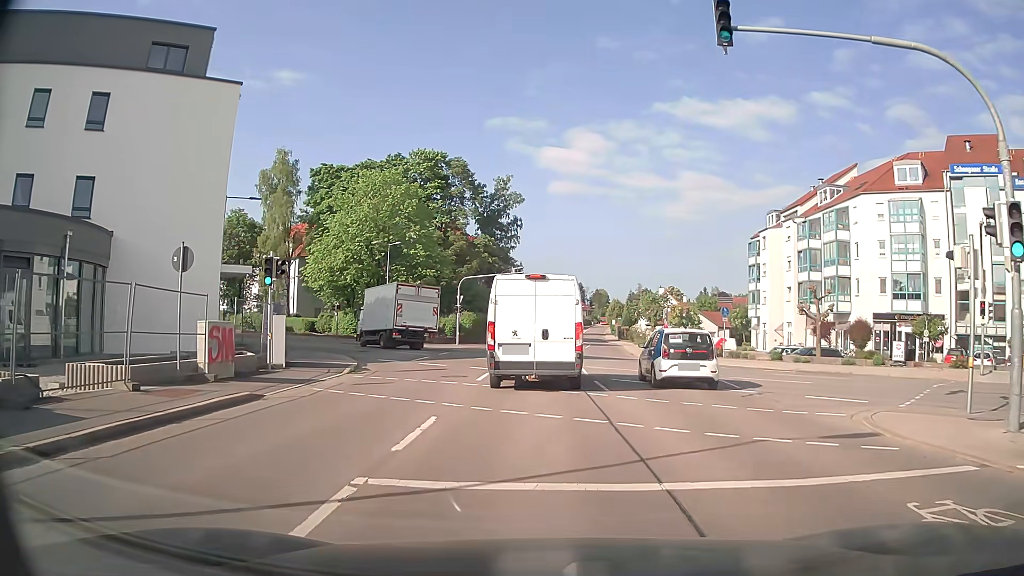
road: secondary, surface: asphalt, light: Day
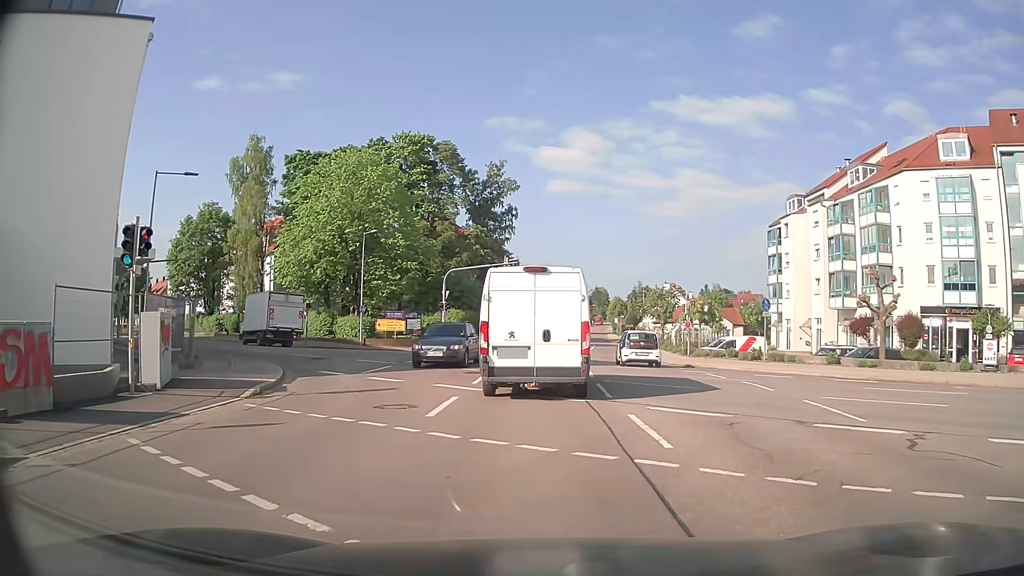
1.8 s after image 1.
(0.0, +7.4) m; 0°
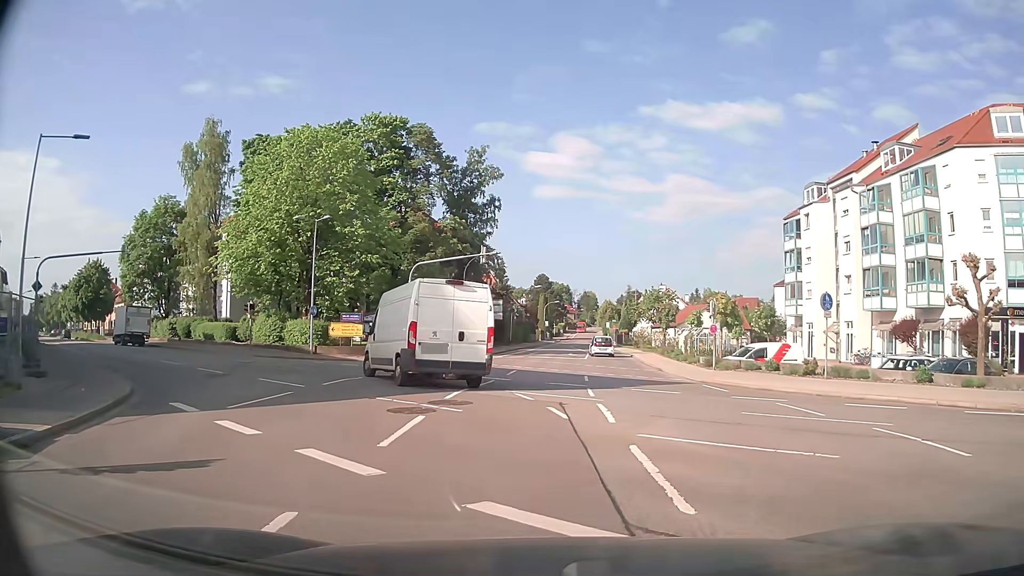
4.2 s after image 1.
(+0.1, +8.3) m; +1°
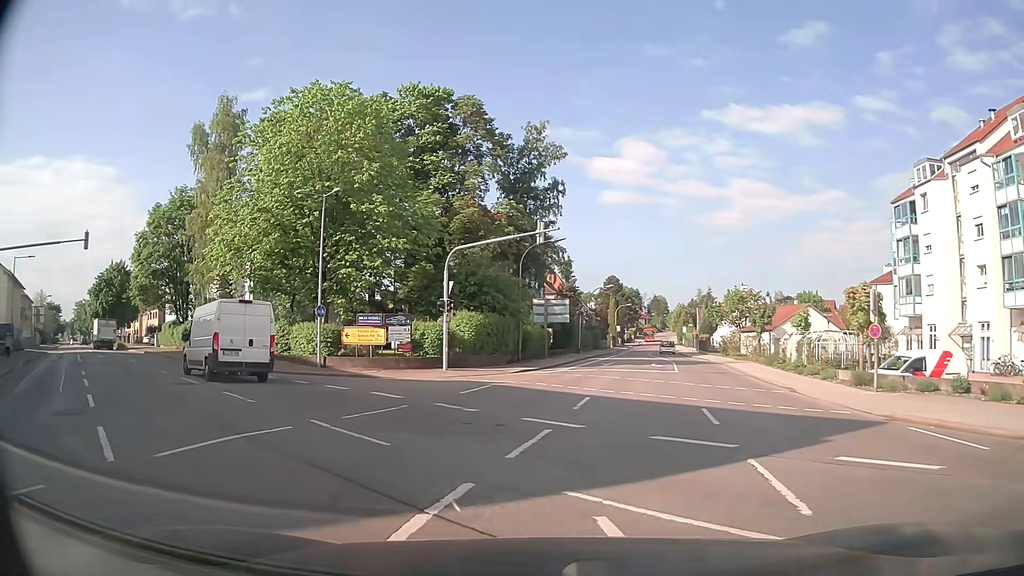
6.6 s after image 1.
(-0.3, +10.1) m; -6°
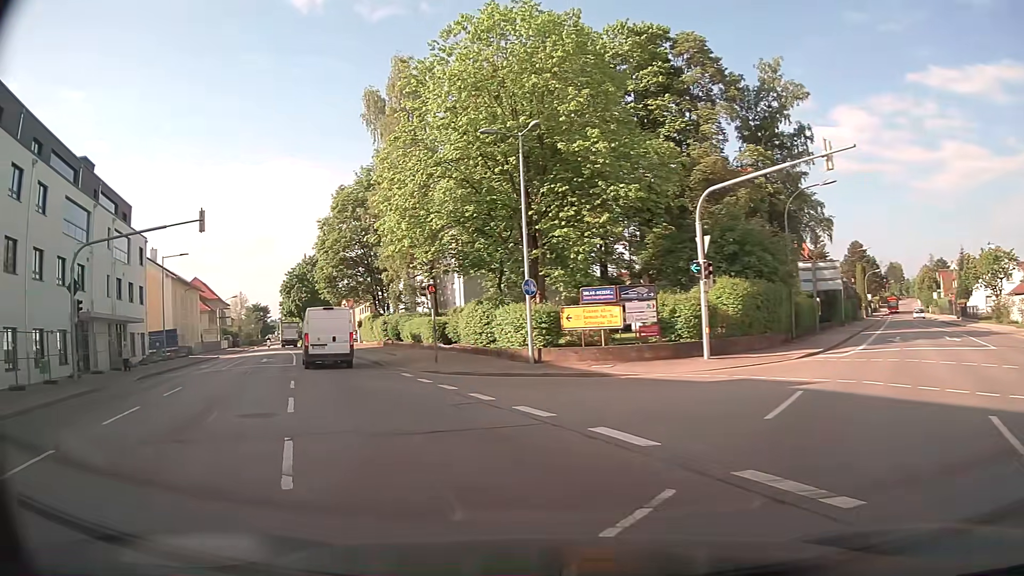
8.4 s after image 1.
(-1.3, +8.7) m; -21°
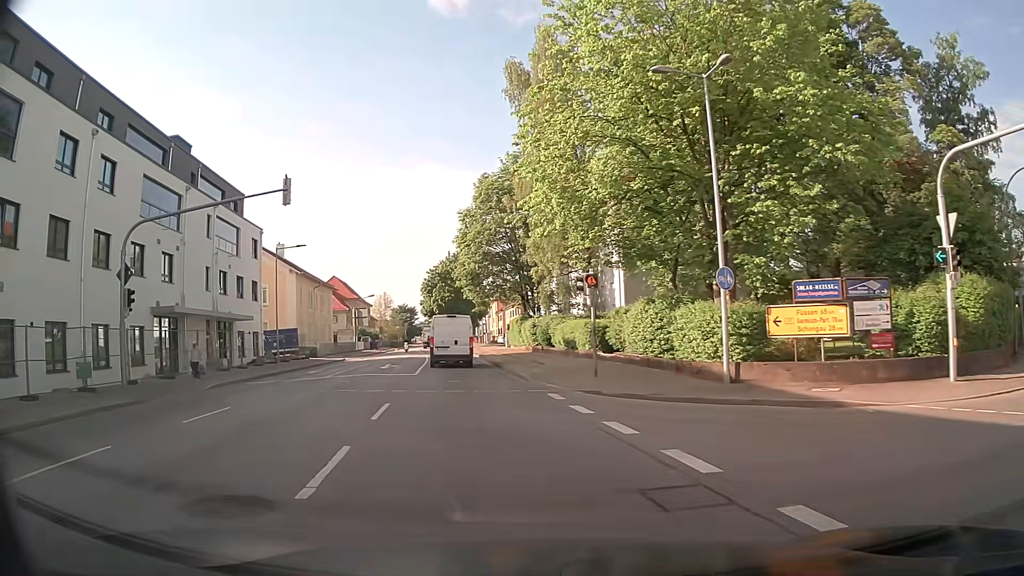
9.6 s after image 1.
(-0.8, +6.4) m; -13°
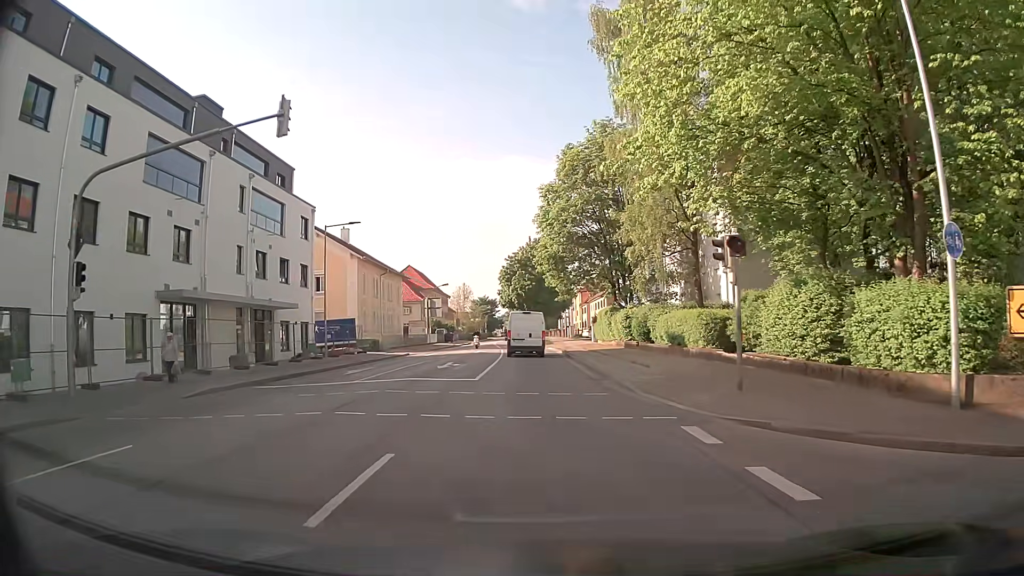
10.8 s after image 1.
(-0.5, +7.1) m; -7°
